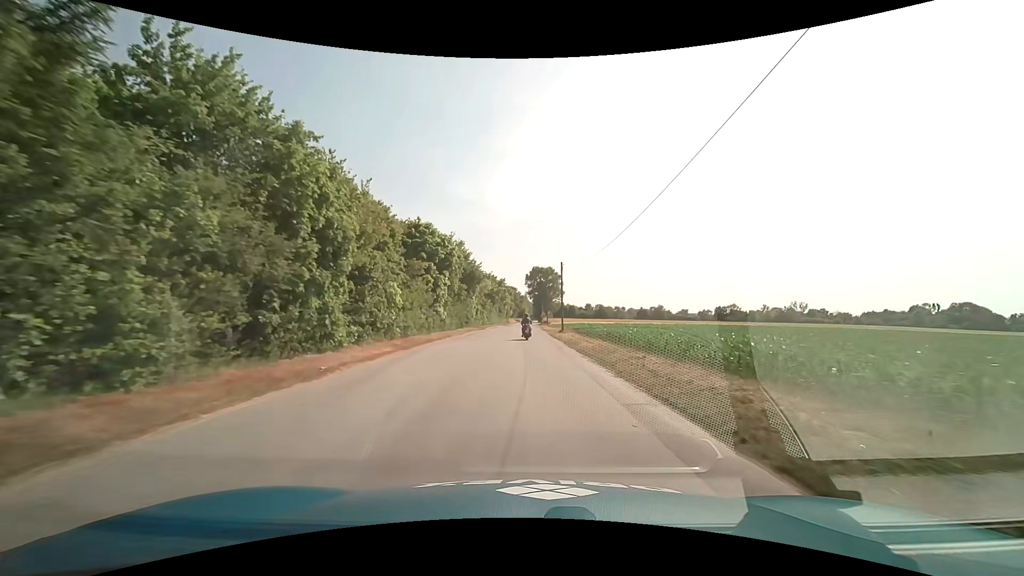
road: service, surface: asphalt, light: Day
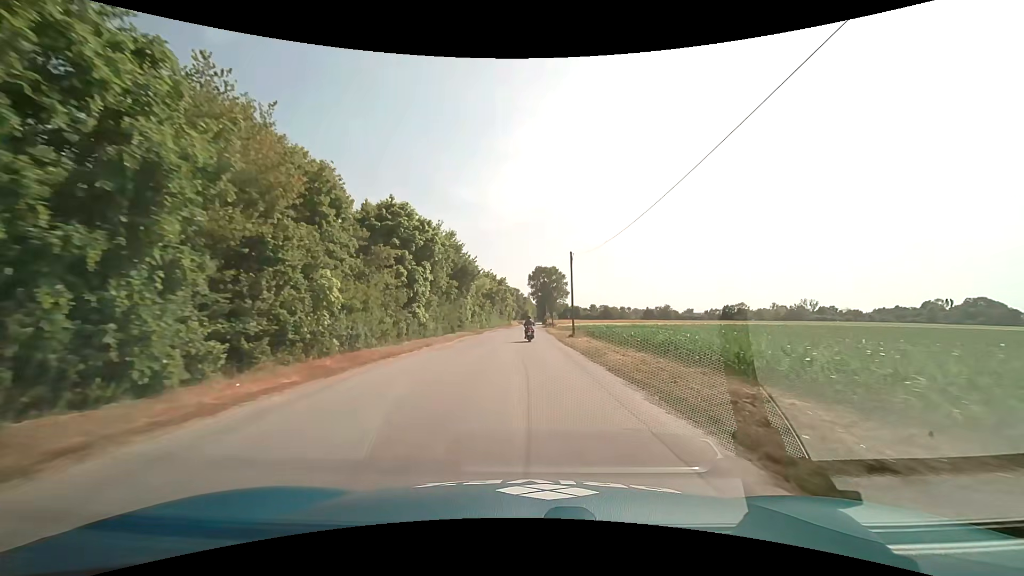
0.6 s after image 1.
(0.0, +7.7) m; -1°
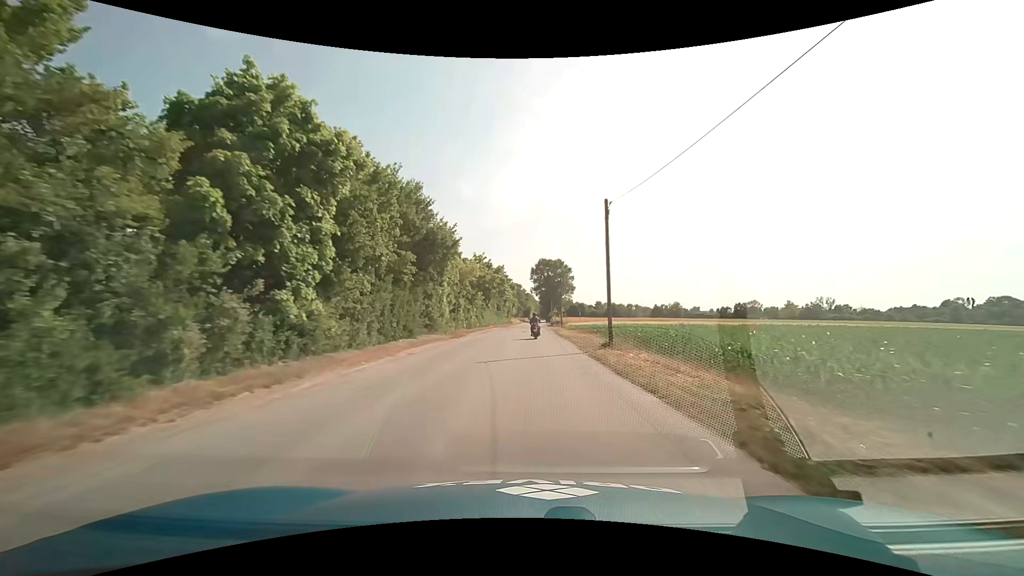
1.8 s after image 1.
(-0.1, +15.4) m; 0°
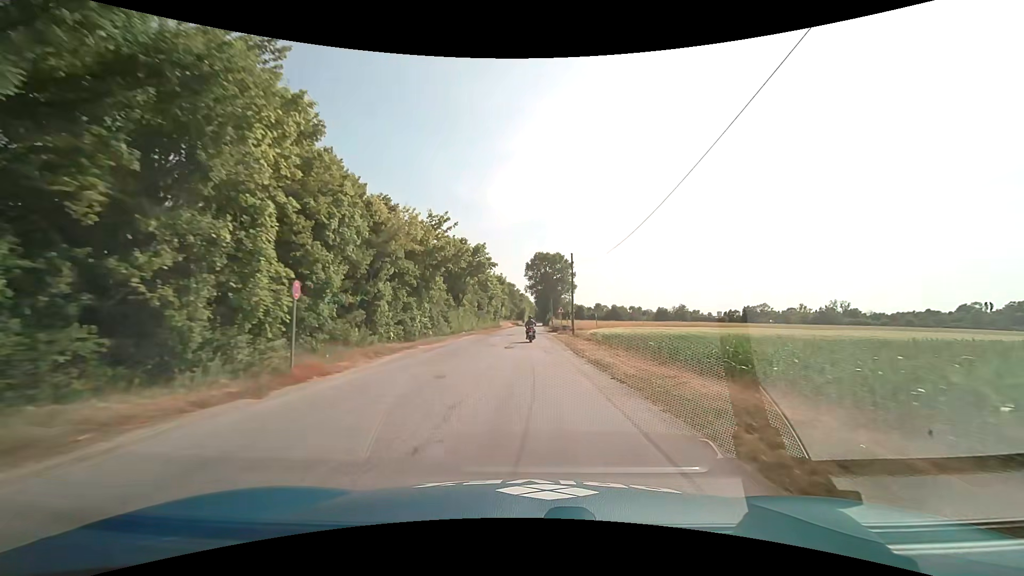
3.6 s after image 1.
(+0.1, +23.2) m; +1°
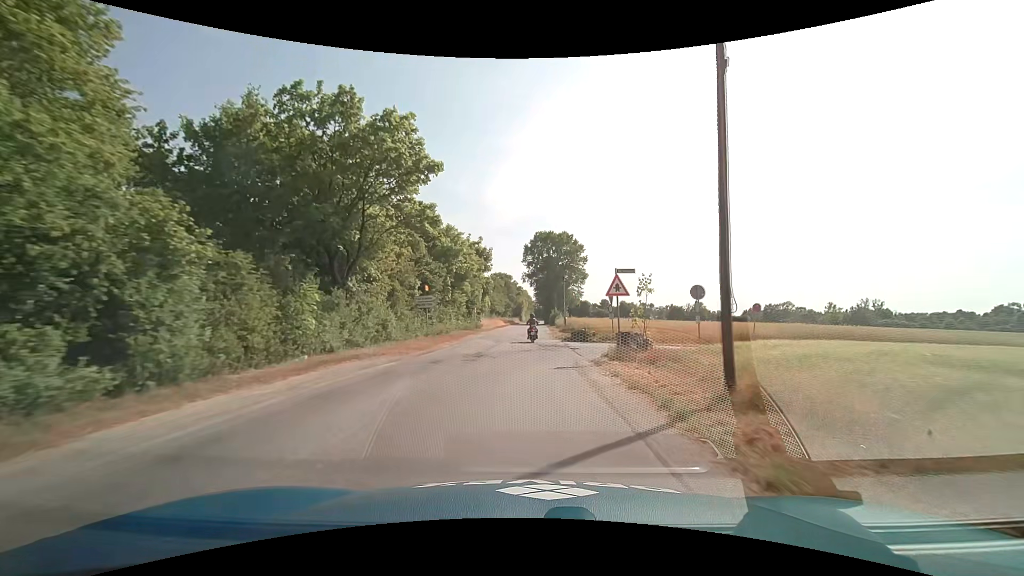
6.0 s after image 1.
(-0.1, +30.7) m; 0°
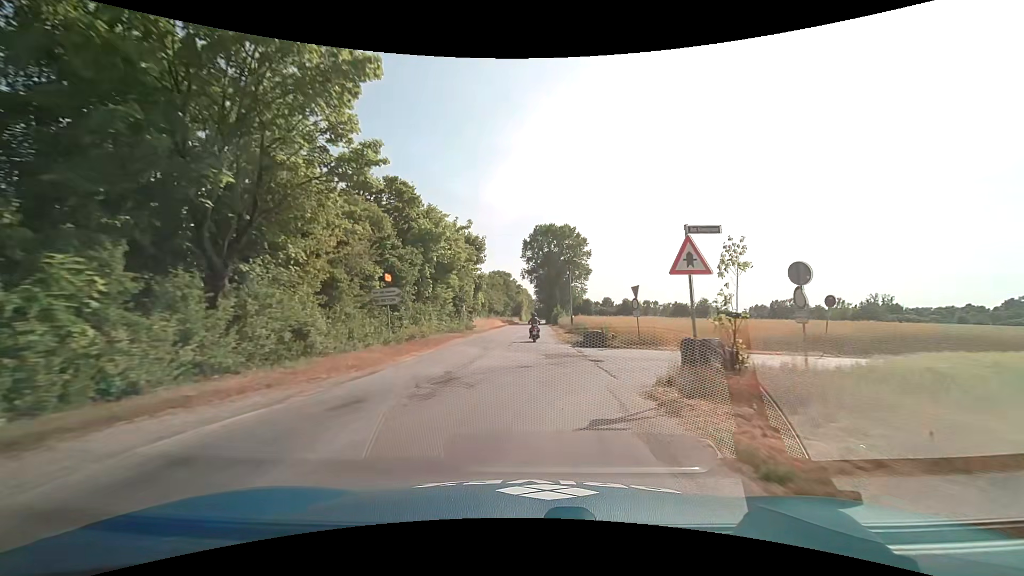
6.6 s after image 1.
(0.0, +7.5) m; 0°
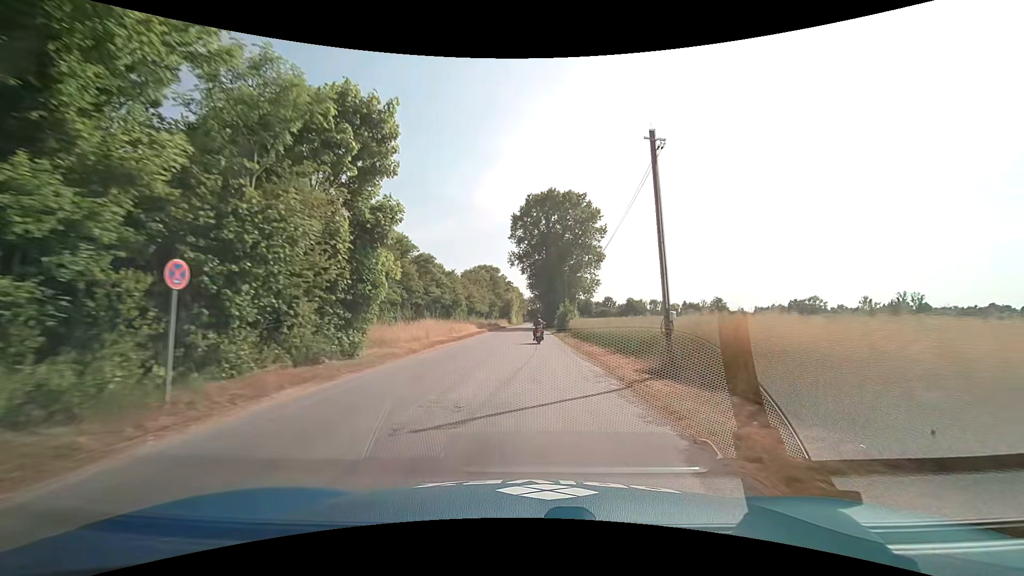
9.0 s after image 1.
(0.0, +29.5) m; +1°
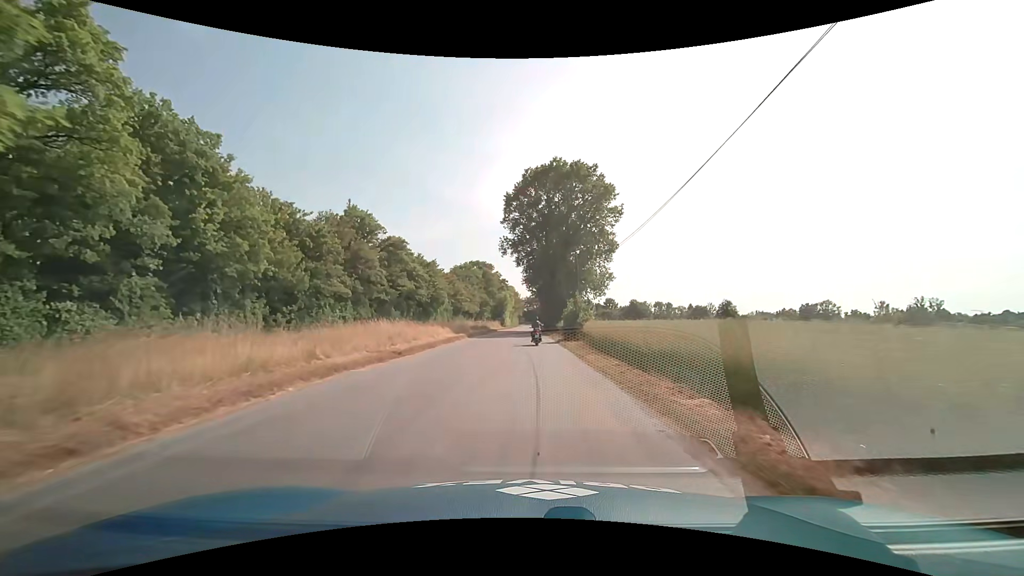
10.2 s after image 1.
(+0.1, +14.7) m; +1°
(0, +10) (0, +20) (0, +30) (0, +40) (0, +50) (0, +60) (-1, +70) (-1, +80) (0, +90) (0, +100) m
